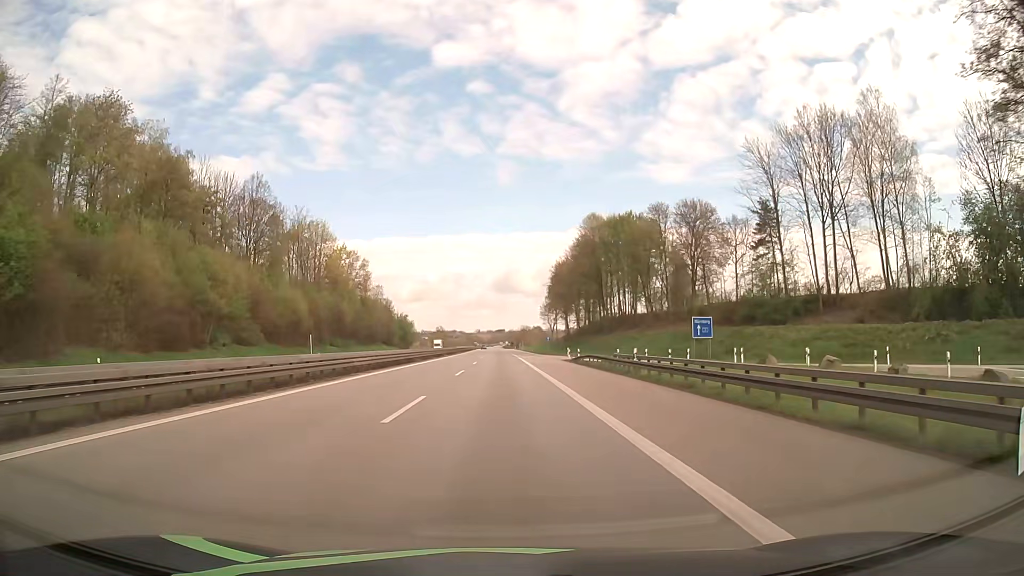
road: motorway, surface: asphalt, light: Day
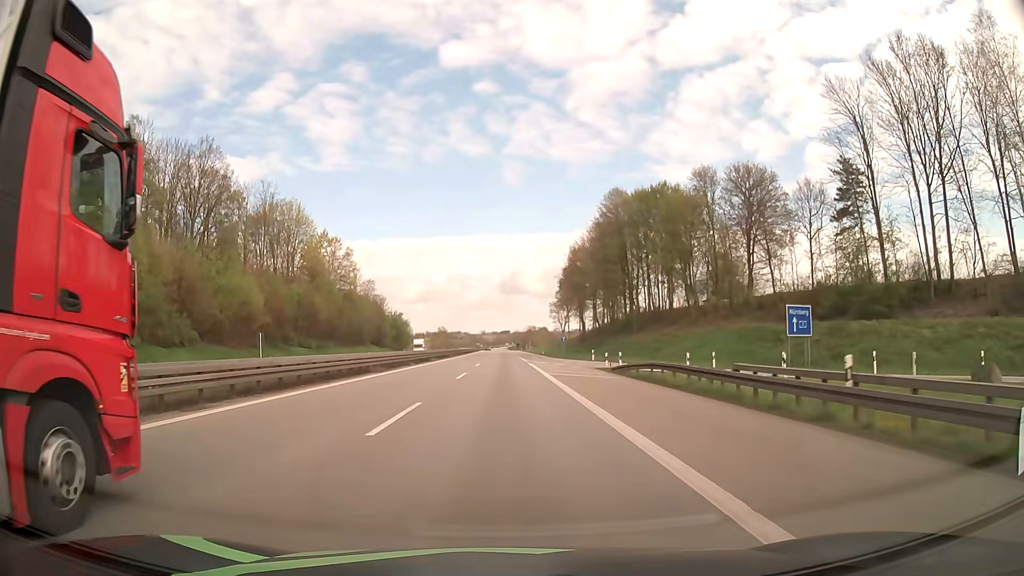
(-0.1, +19.8) m; 0°
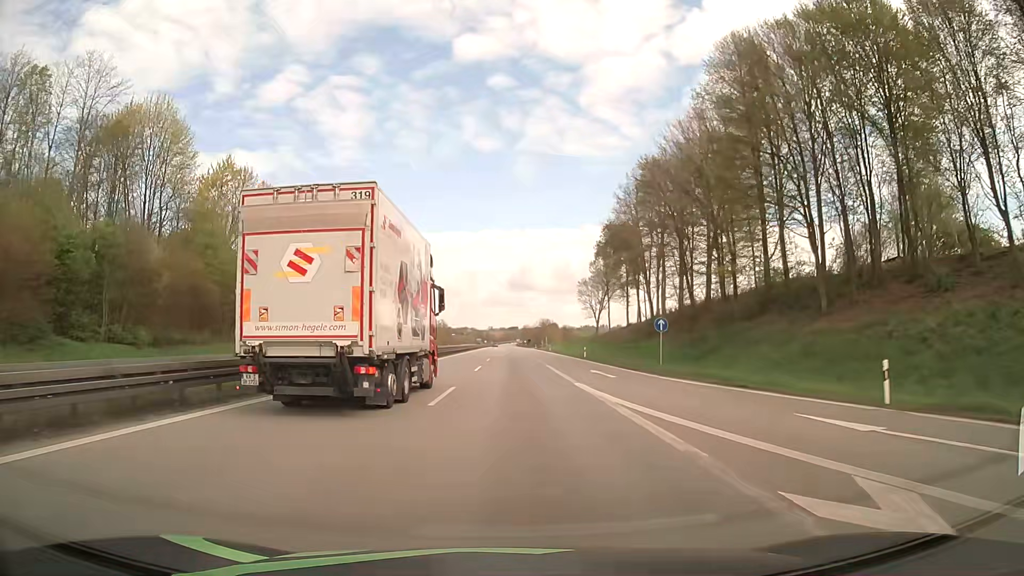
(-0.4, +50.3) m; -1°
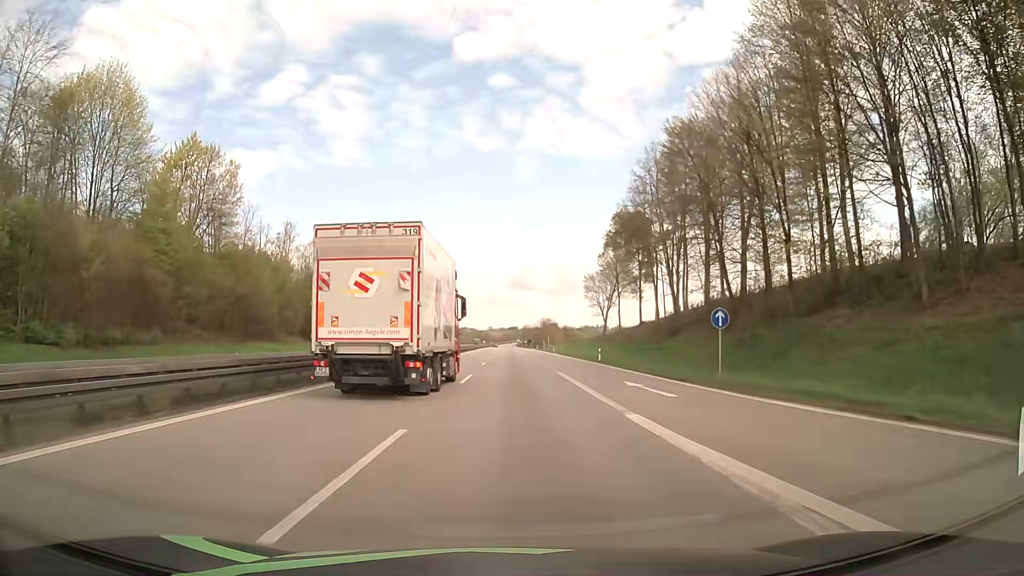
(0.0, +9.9) m; 0°
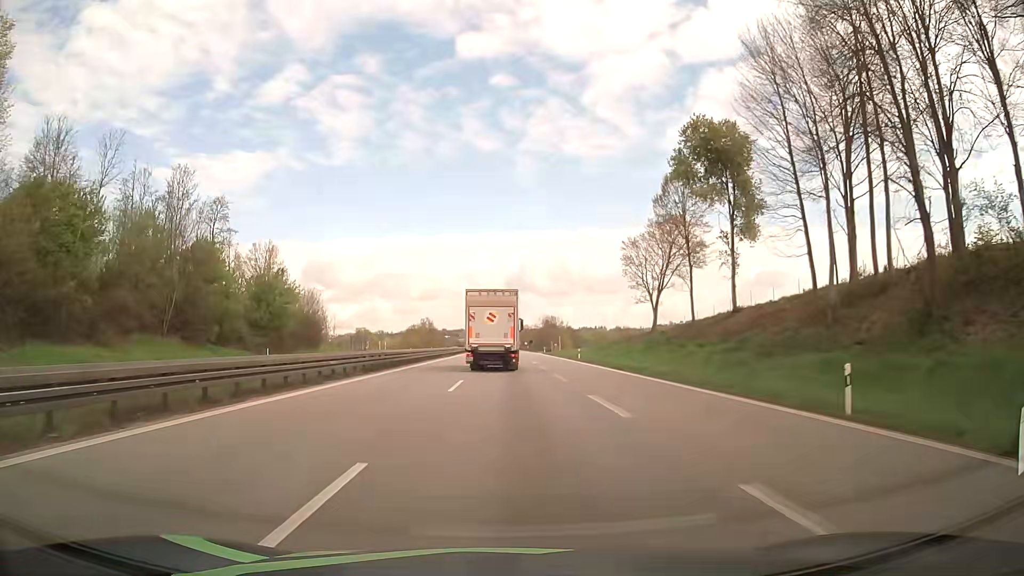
(+0.3, +39.1) m; 0°
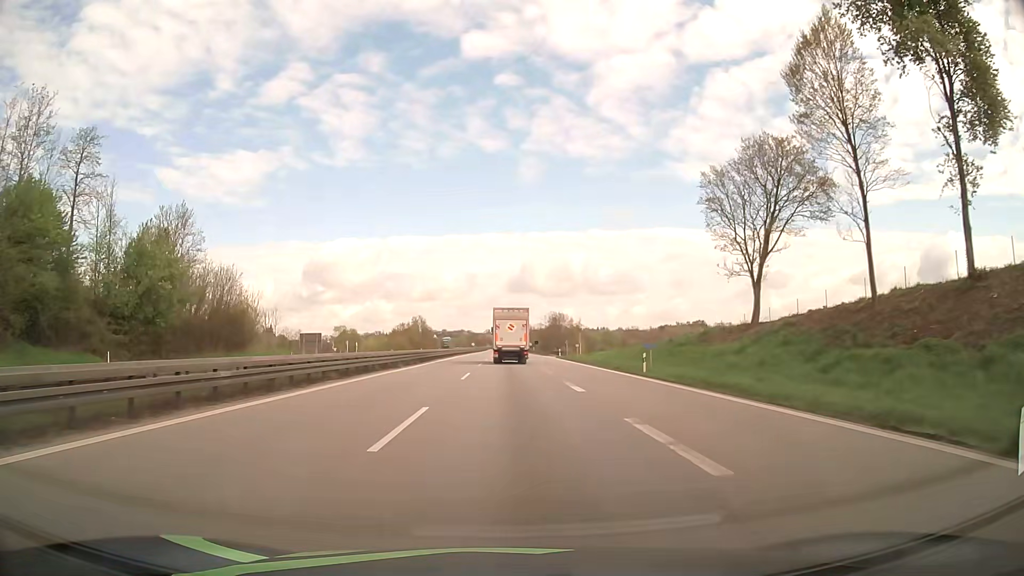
(0.0, +29.5) m; 0°
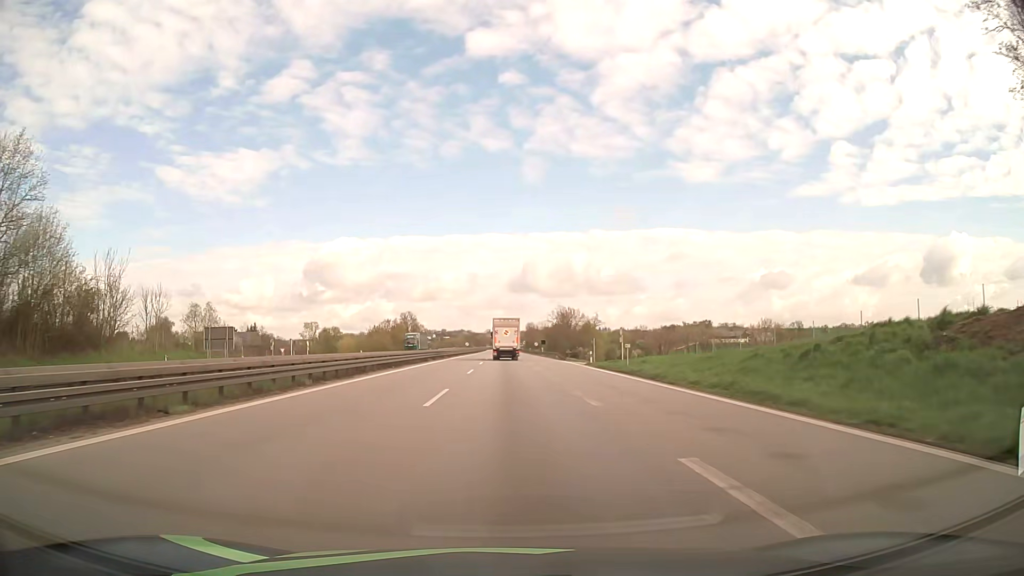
(-0.1, +29.7) m; 0°
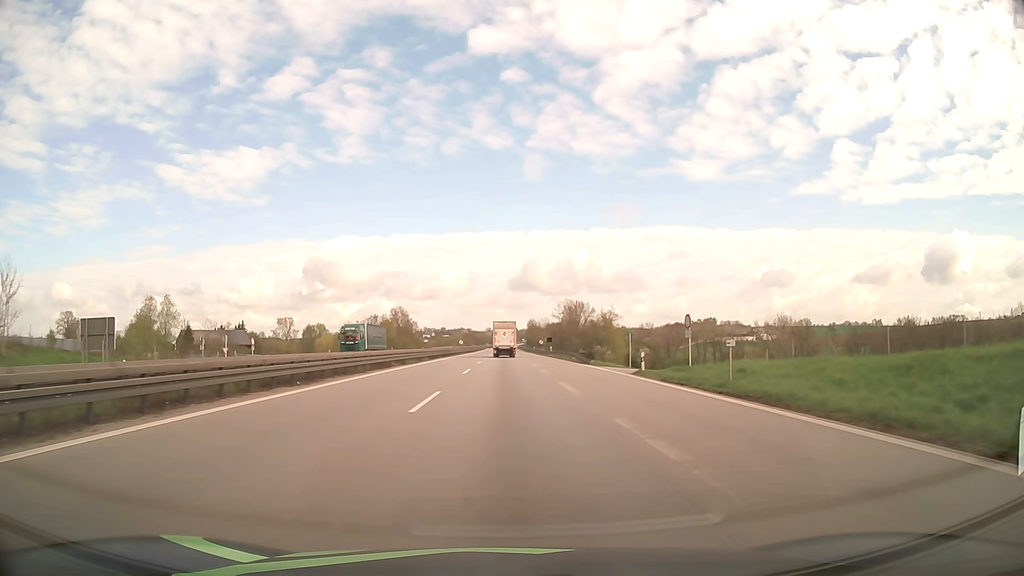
(0.0, +19.9) m; 0°
(0, +10) (0, +20) (0, +30) (0, +40) (0, +50) (0, +60) (0, +70) (0, +80) (0, +90) (0, +100) m
